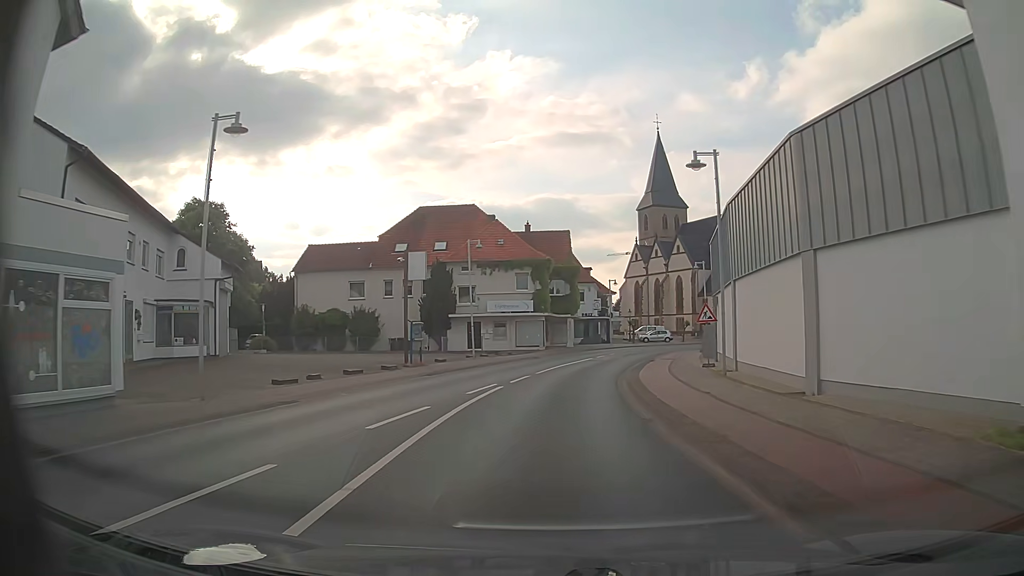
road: primary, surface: asphalt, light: Day
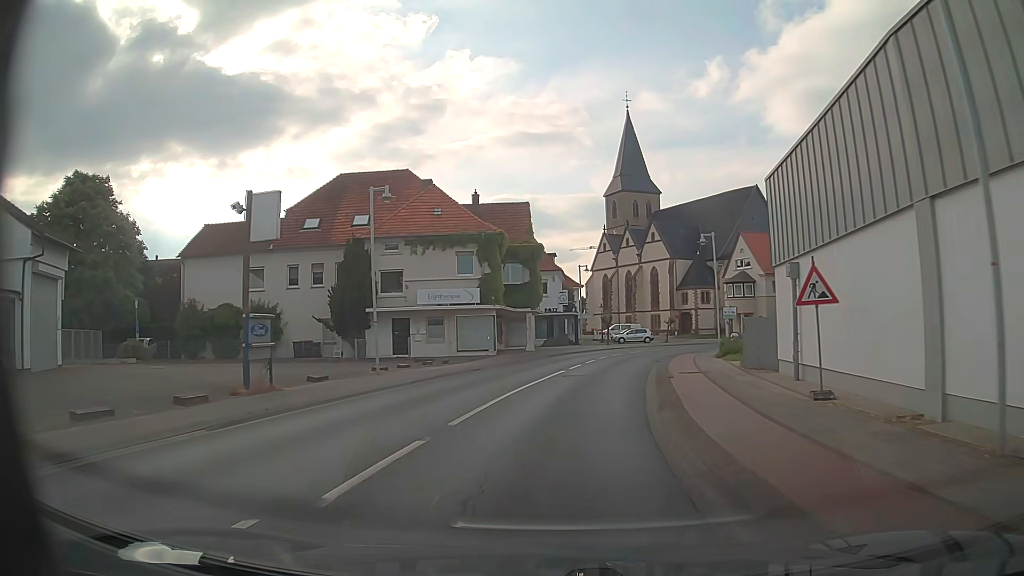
(+0.4, +13.7) m; +2°
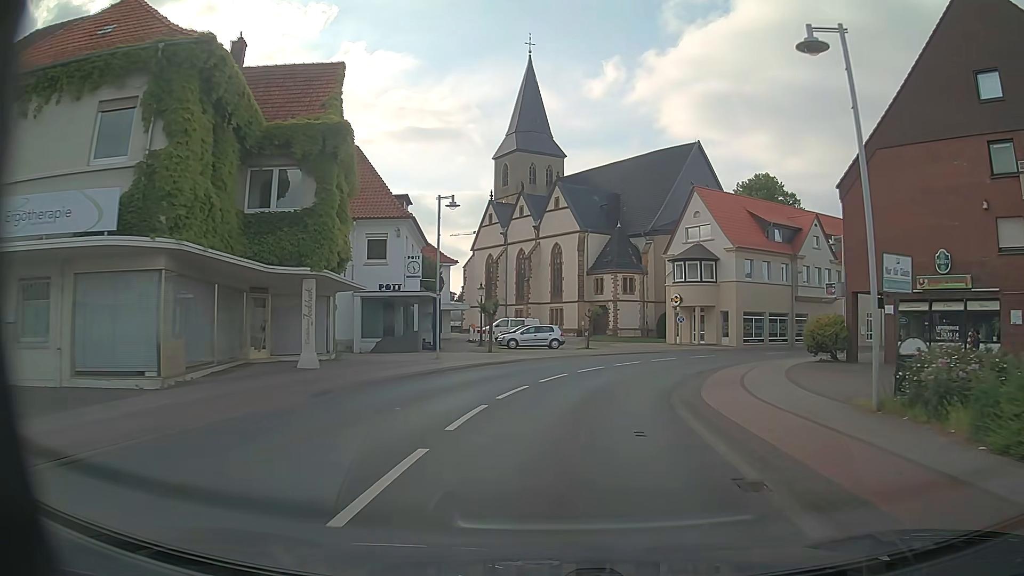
(+2.6, +26.1) m; +11°
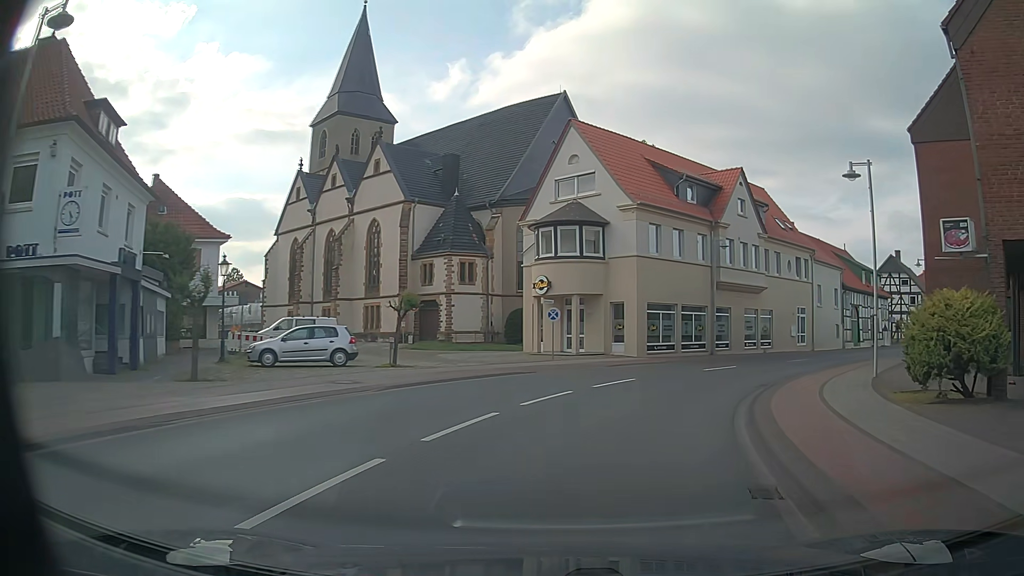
(+1.7, +17.8) m; +13°
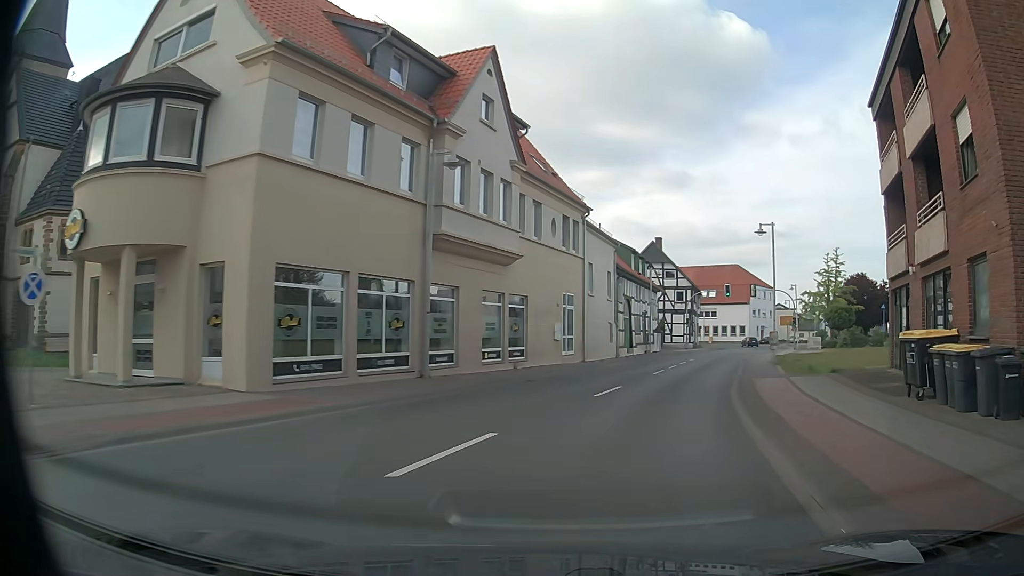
(+3.6, +18.2) m; +24°
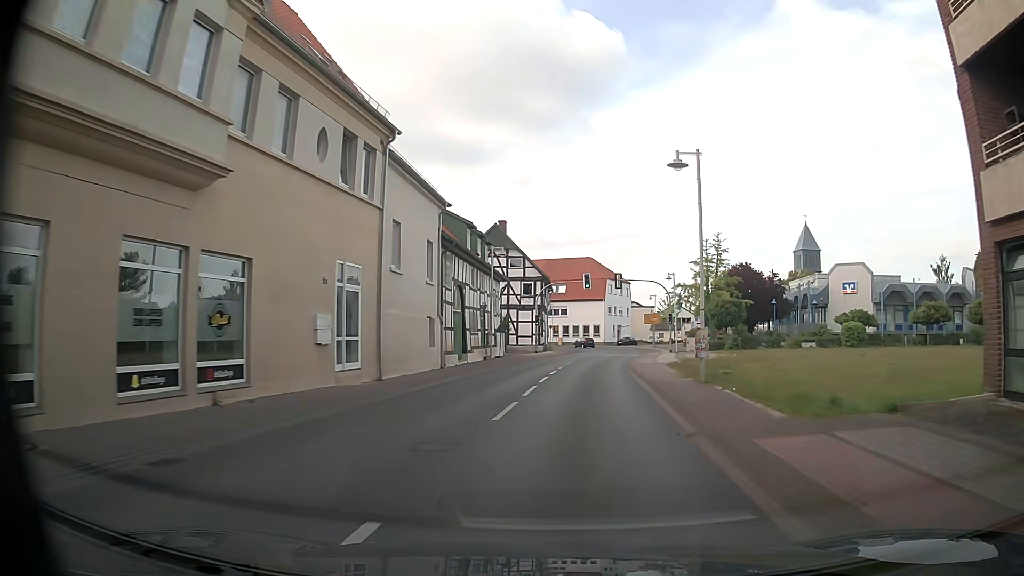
(+1.7, +13.1) m; +13°
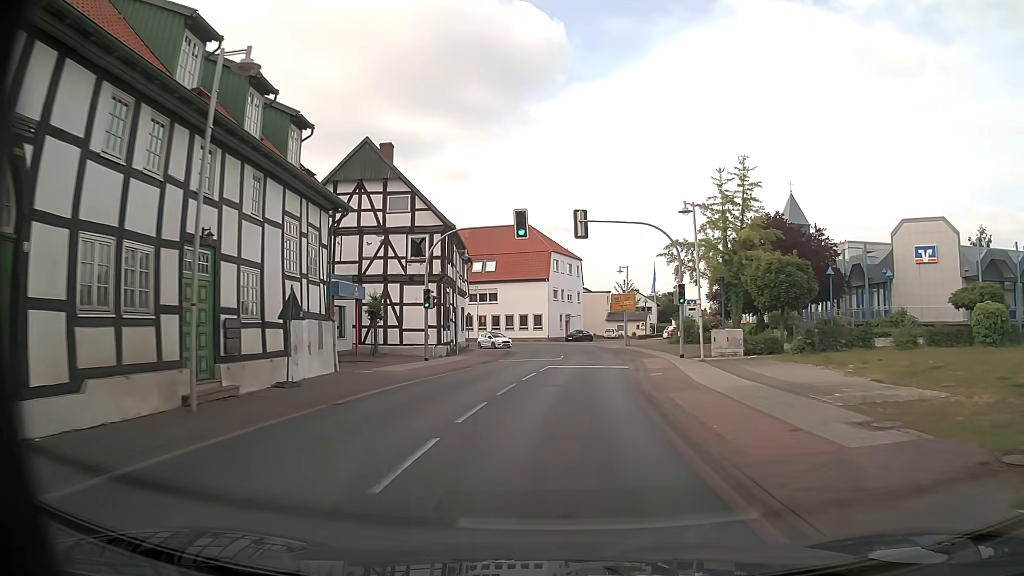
(+2.2, +27.9) m; +6°
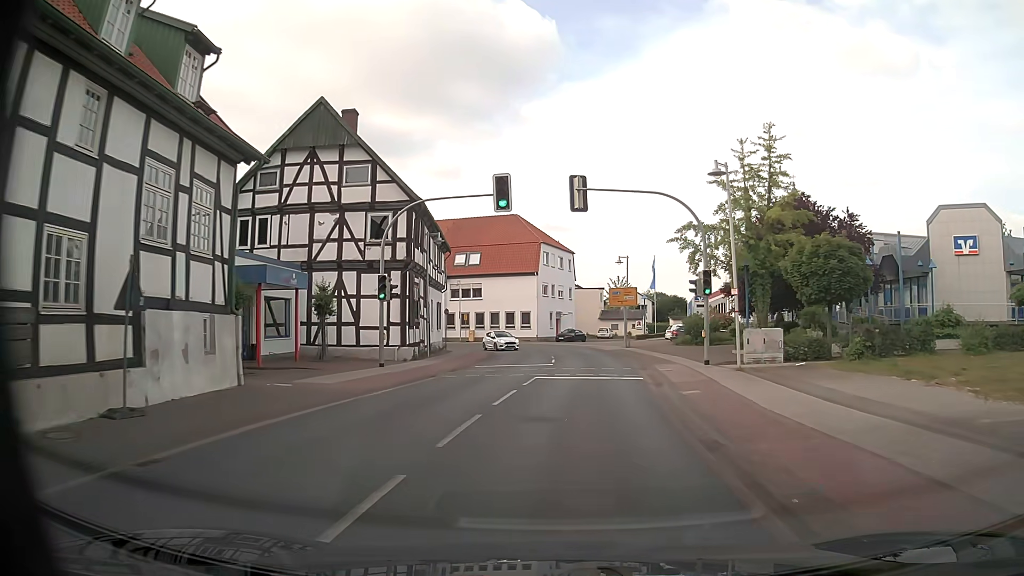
(0.0, +6.7) m; +1°
